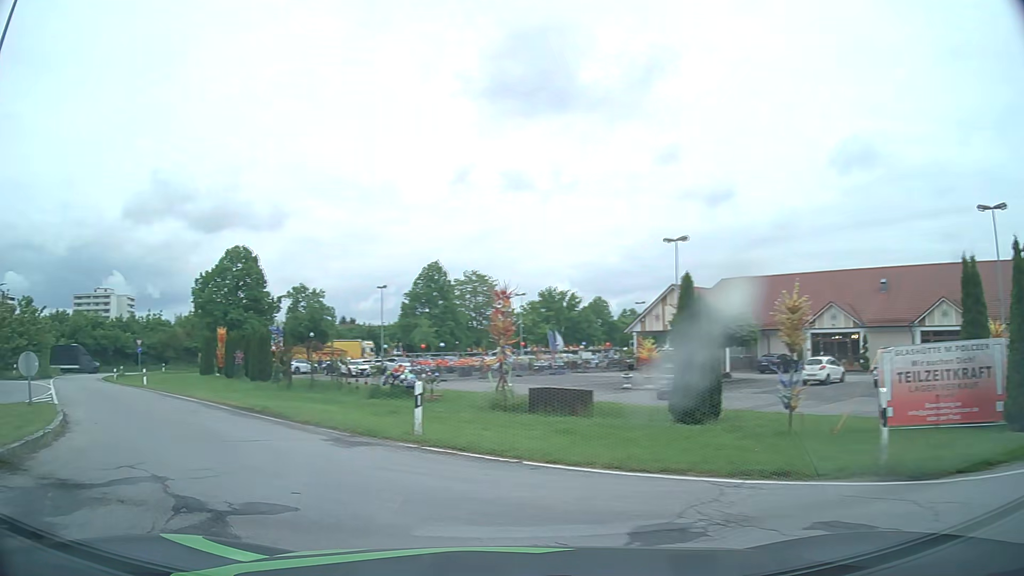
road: primary_link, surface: asphalt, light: Day
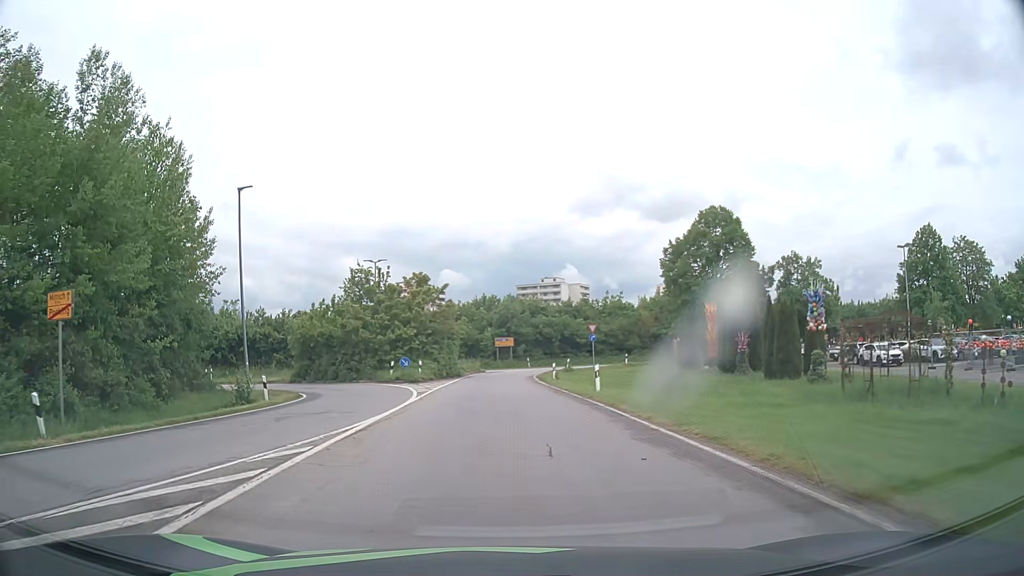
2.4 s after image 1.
(-7.4, +14.7) m; -40°
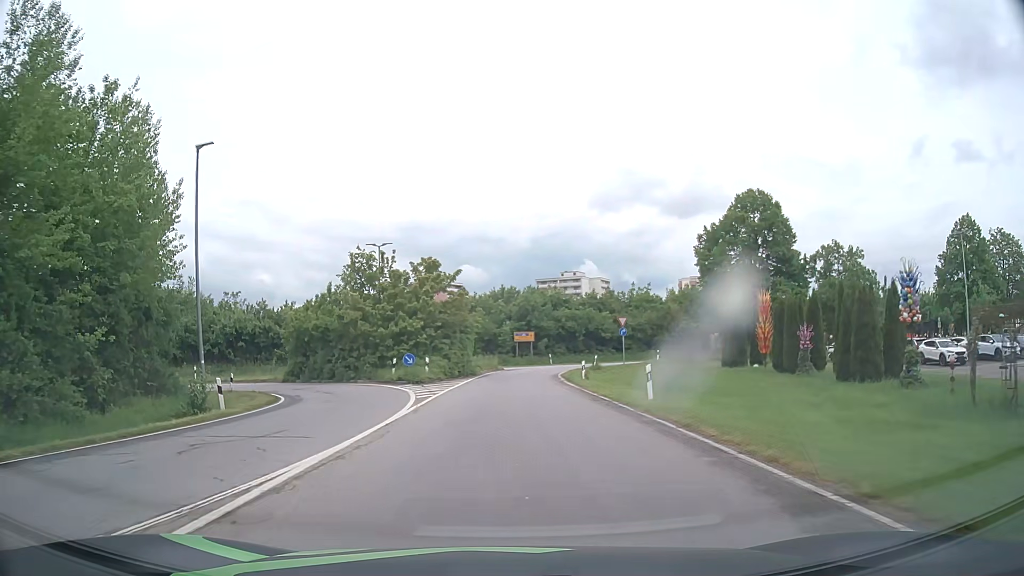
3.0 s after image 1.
(-0.1, +5.7) m; -2°
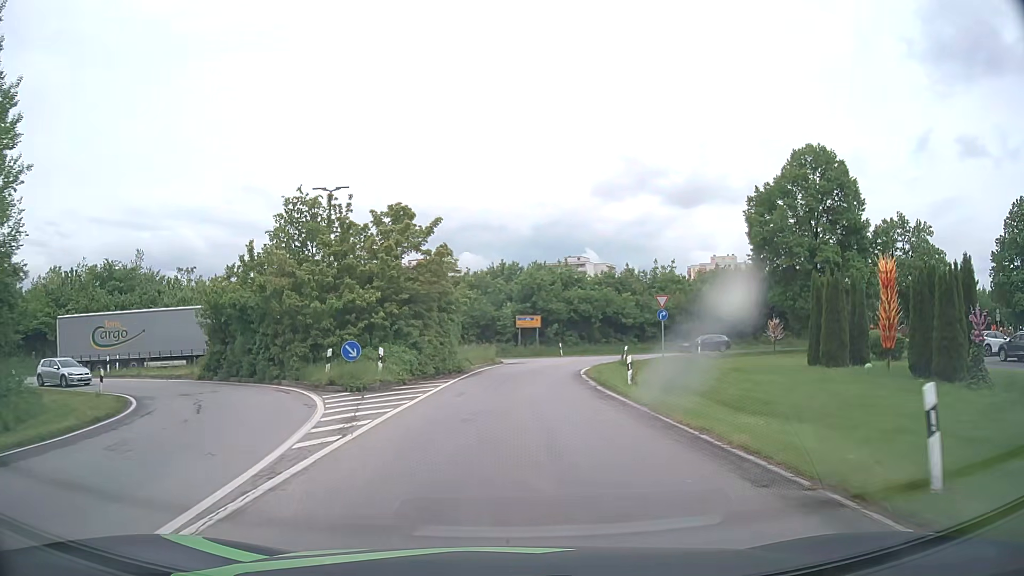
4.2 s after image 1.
(0.0, +12.4) m; 0°
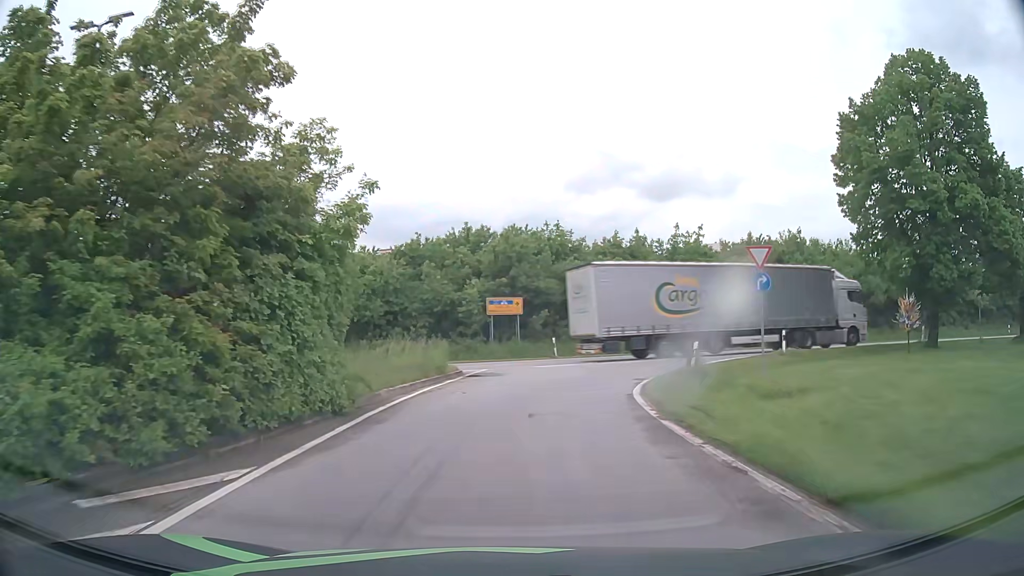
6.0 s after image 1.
(+0.3, +17.7) m; +2°
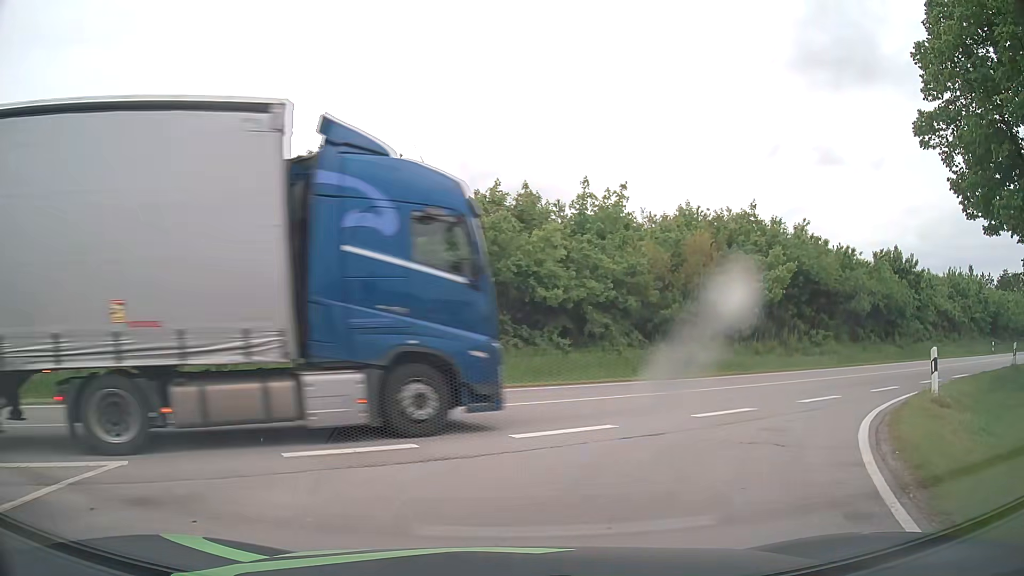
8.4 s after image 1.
(+1.3, +17.2) m; +13°
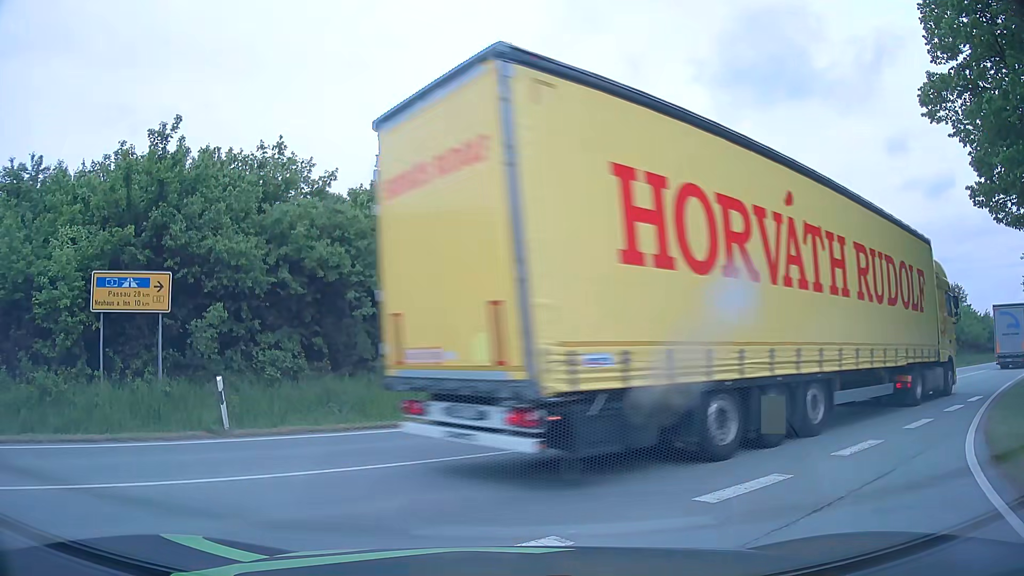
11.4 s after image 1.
(+0.2, +4.3) m; +6°
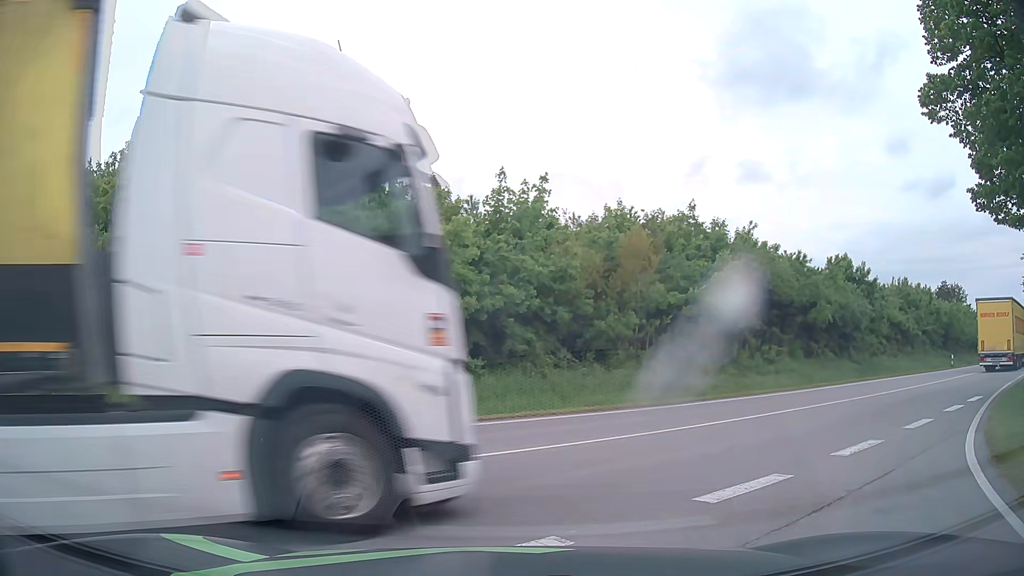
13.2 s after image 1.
(0.0, 0.0) m; 0°
(+3, +9) (+10, +16) (+18, +23) (+26, +29) (+34, +35) (+41, +41) (+49, +47) (+57, +53) (+65, +60) (+73, +66) m
